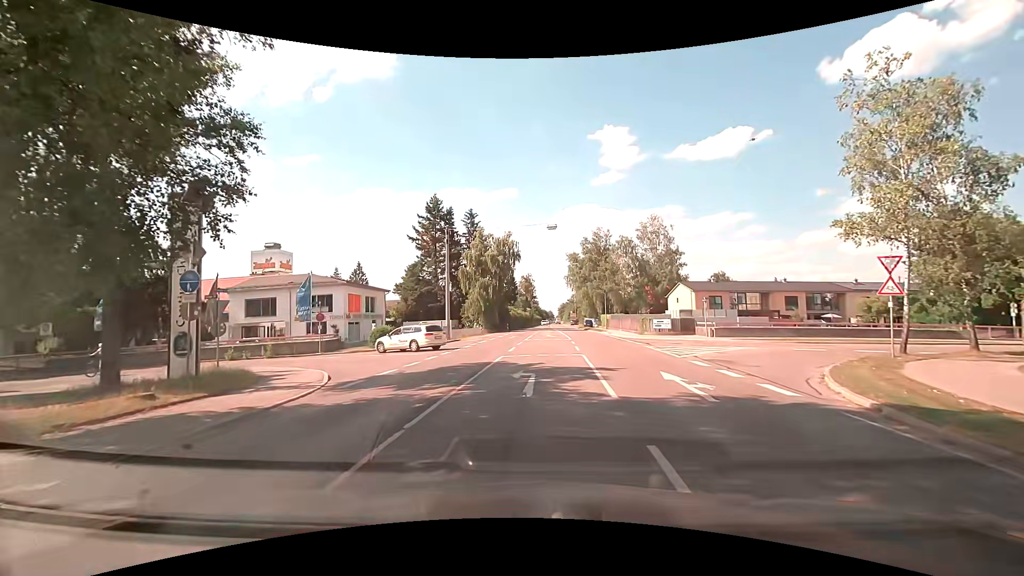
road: secondary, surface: asphalt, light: Day
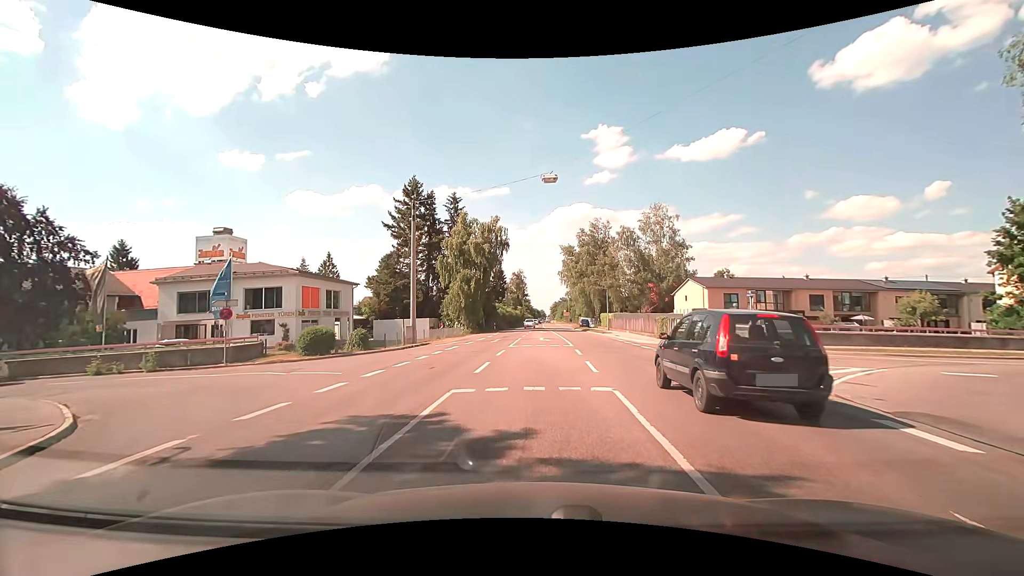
(+0.1, +9.3) m; +1°
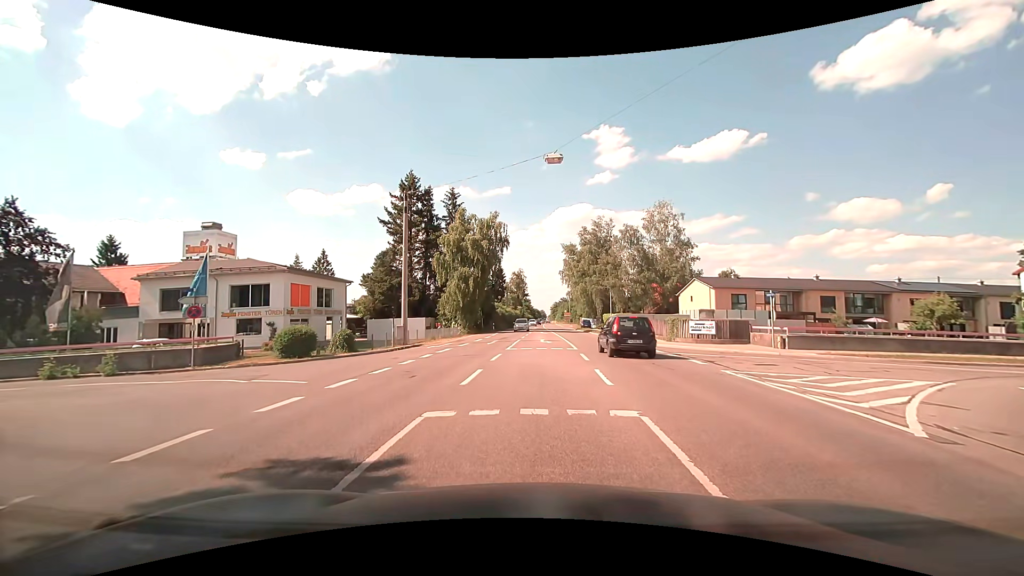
(0.0, +2.3) m; 0°
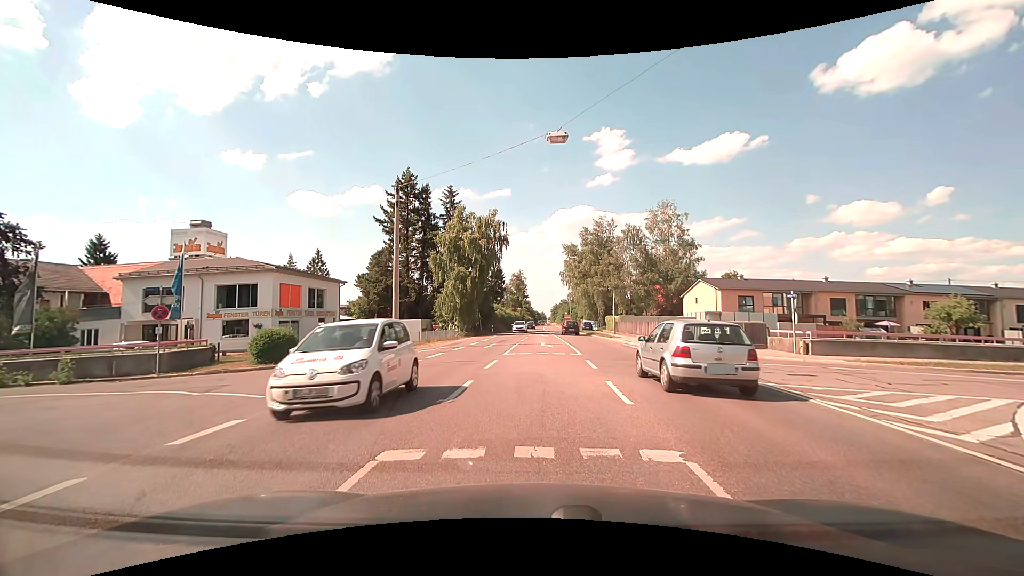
(0.0, +2.0) m; 0°
(-2, +10) (-9, +16) (-19, +18) (-29, +17) (-39, +16) (-49, +16) (-59, +15) (-69, +14) (-79, +12) (-89, +11) m
